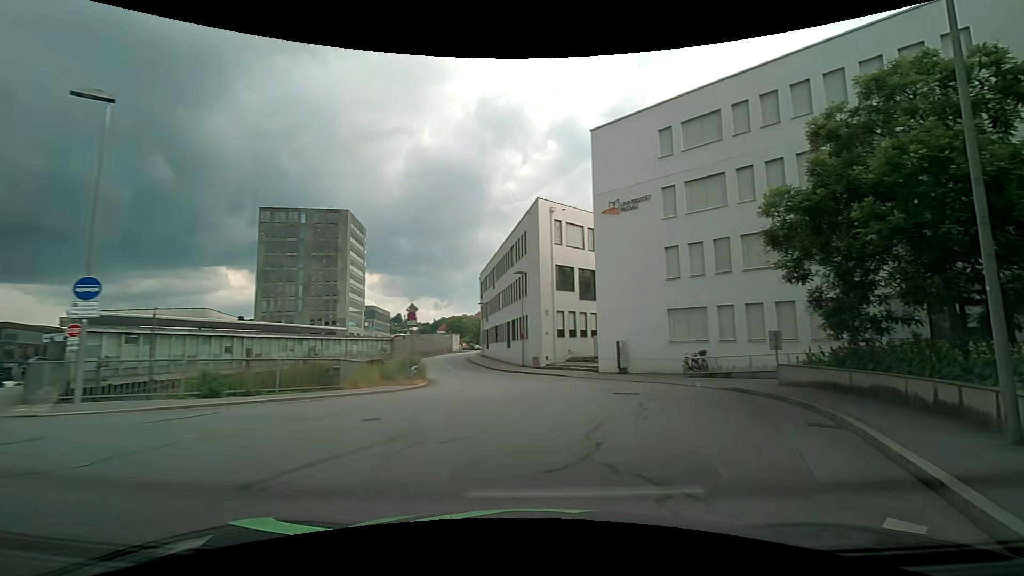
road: residential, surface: asphalt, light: Day
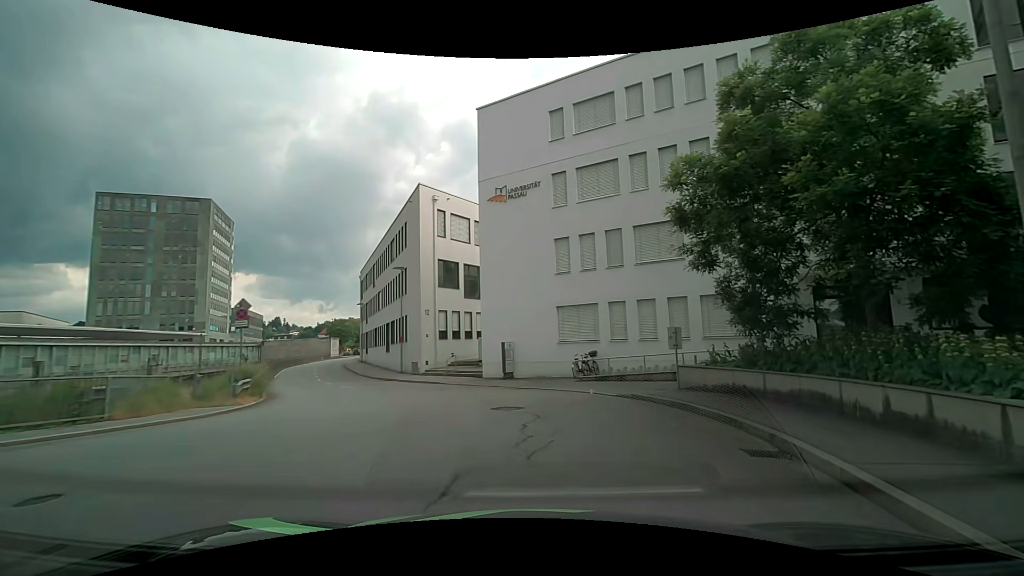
(+0.5, +3.5) m; +14°
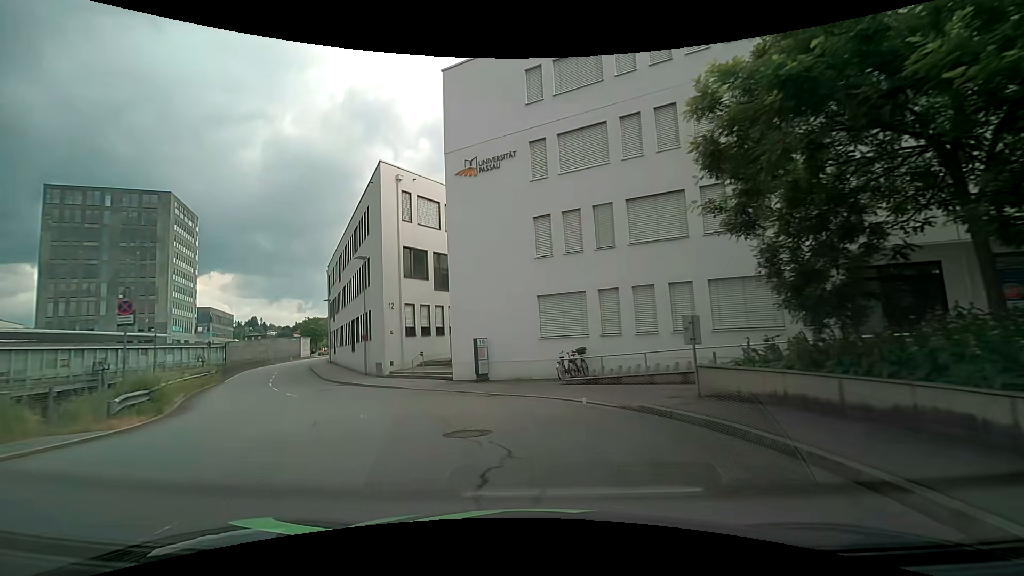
(+0.2, +3.8) m; +2°
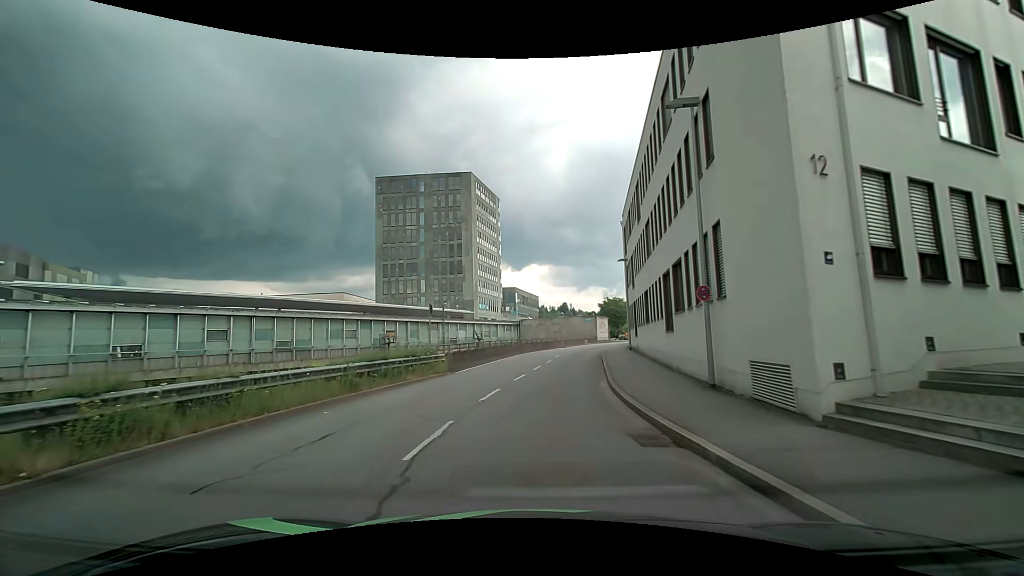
(-6.6, +20.2) m; -34°
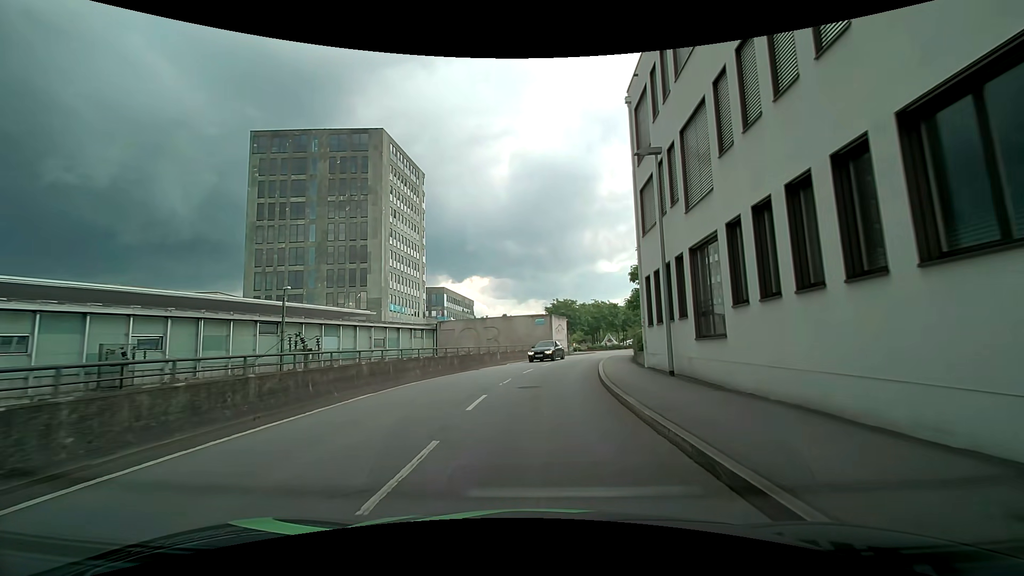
(+1.6, +25.8) m; +7°
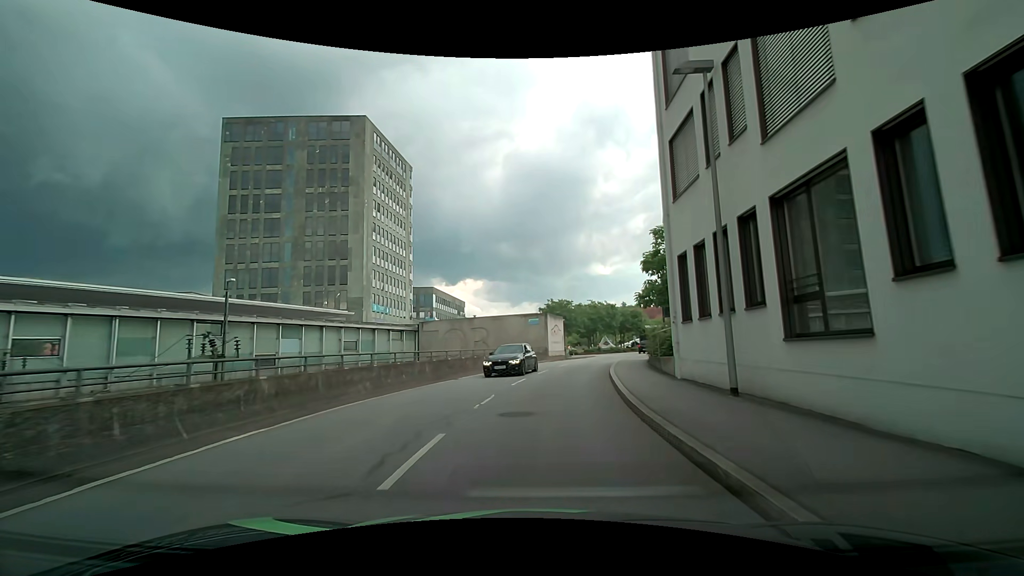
(0.0, +5.4) m; 0°
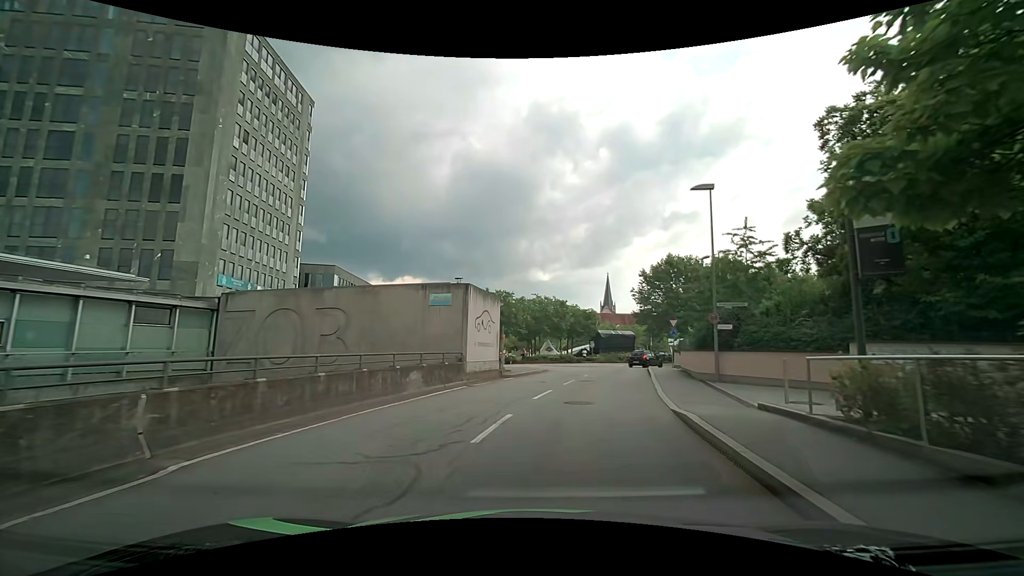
(+1.1, +21.7) m; +7°
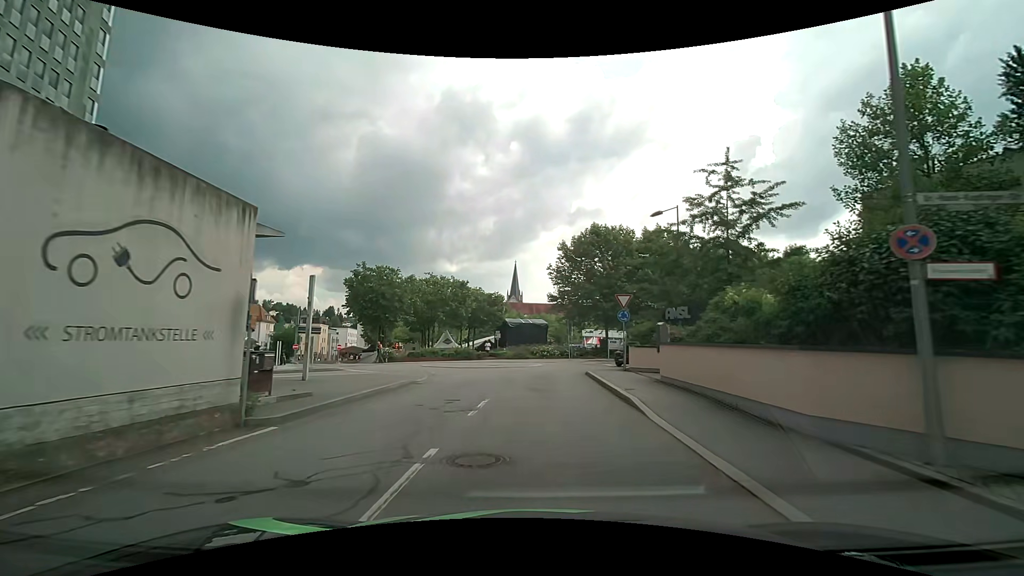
(+1.7, +15.1) m; +11°
(0, +10) (+1, +20) (+2, +30) (+9, +37) (+18, +41) (+28, +45) (+37, +48) (+47, +50) (+57, +51) (+67, +50) m
